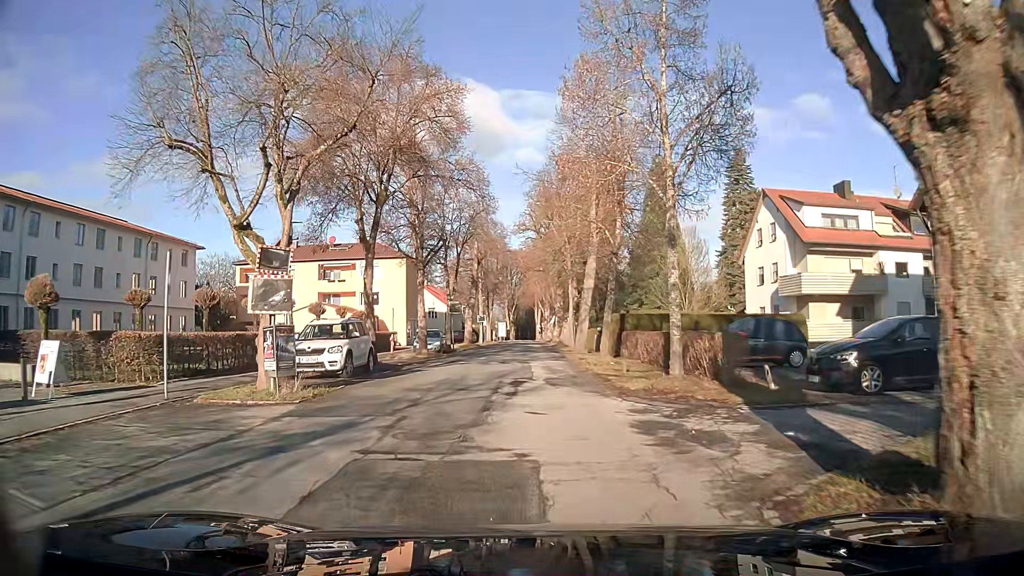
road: secondary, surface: asphalt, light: Day
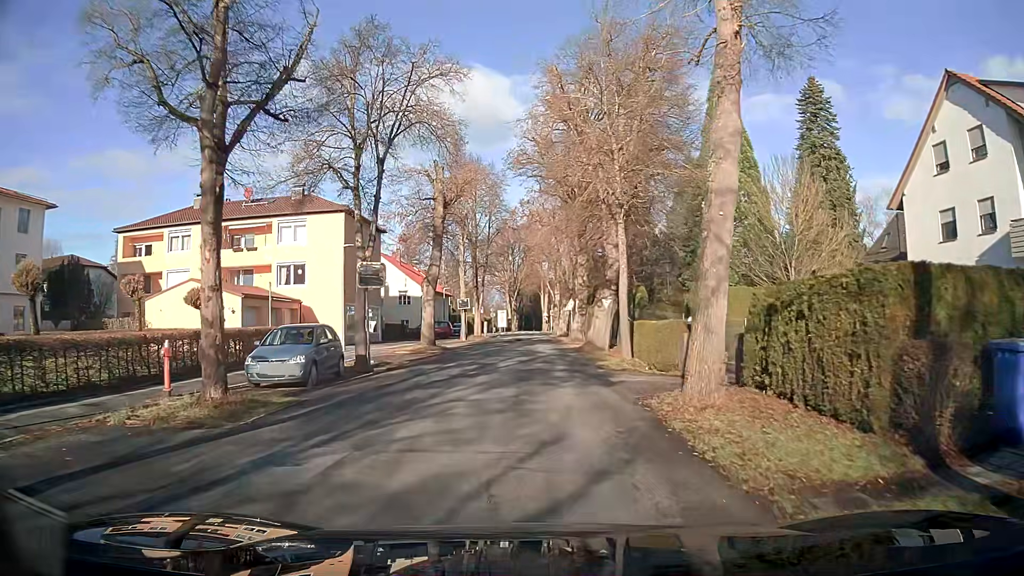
(-0.1, +23.4) m; -1°
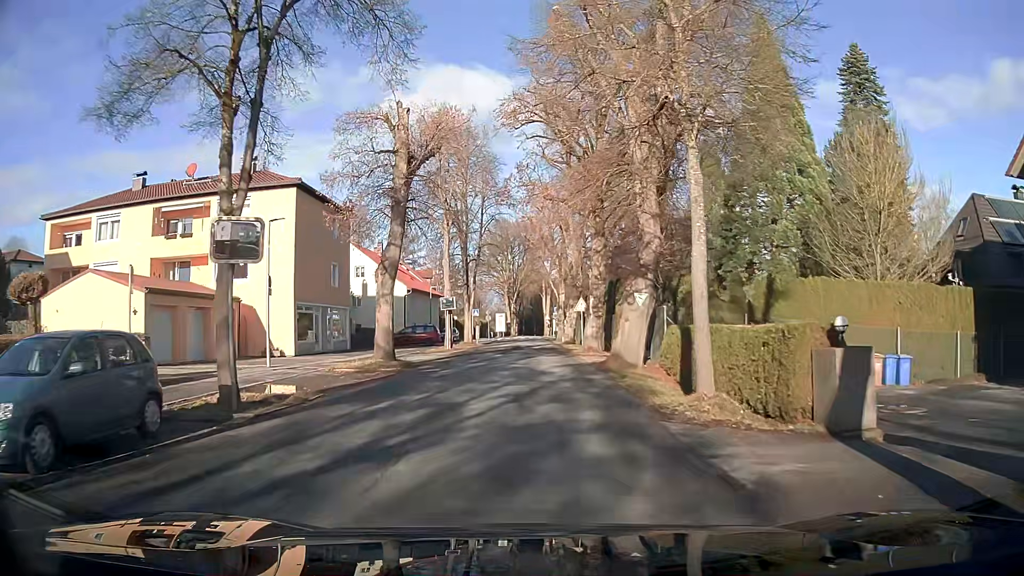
(0.0, +9.4) m; 0°
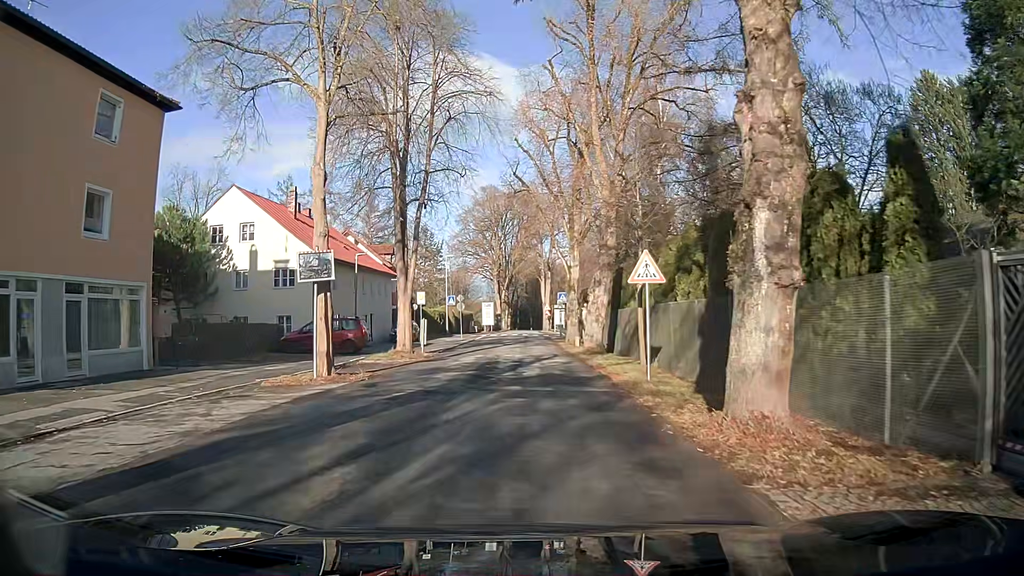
(+0.1, +23.7) m; 0°
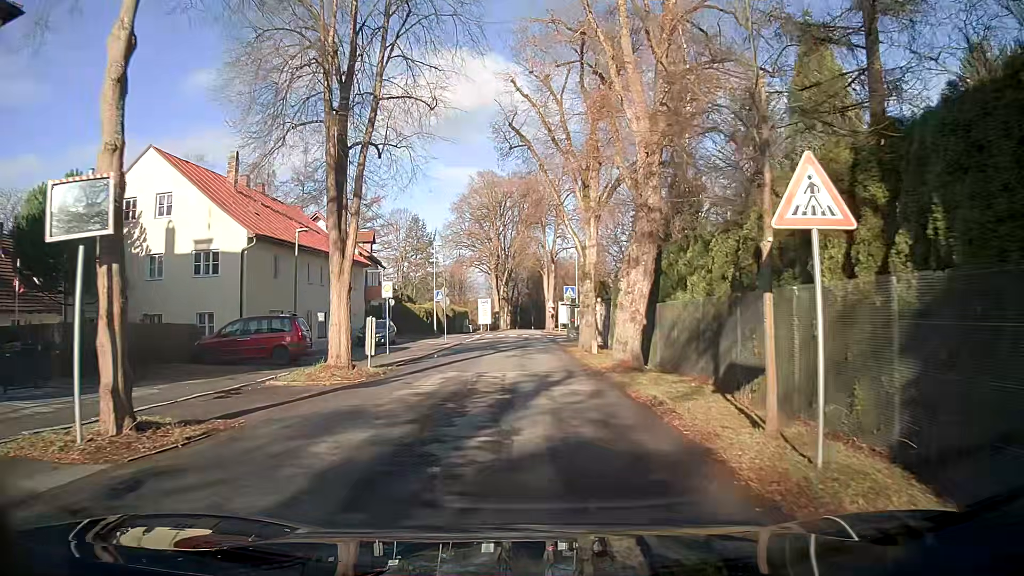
(0.0, +9.4) m; 0°
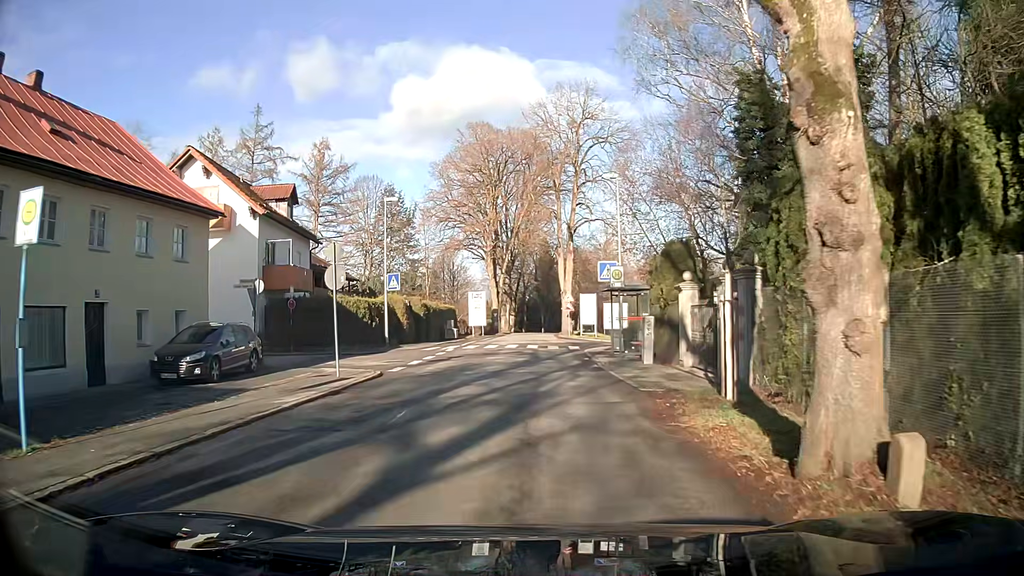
(-0.1, +22.6) m; -1°
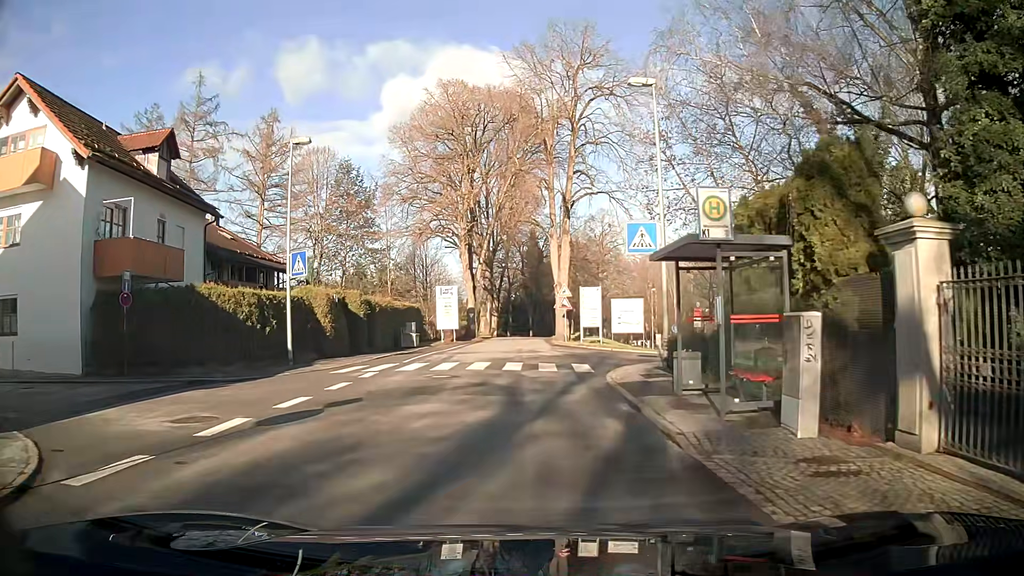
(+0.1, +13.2) m; +1°
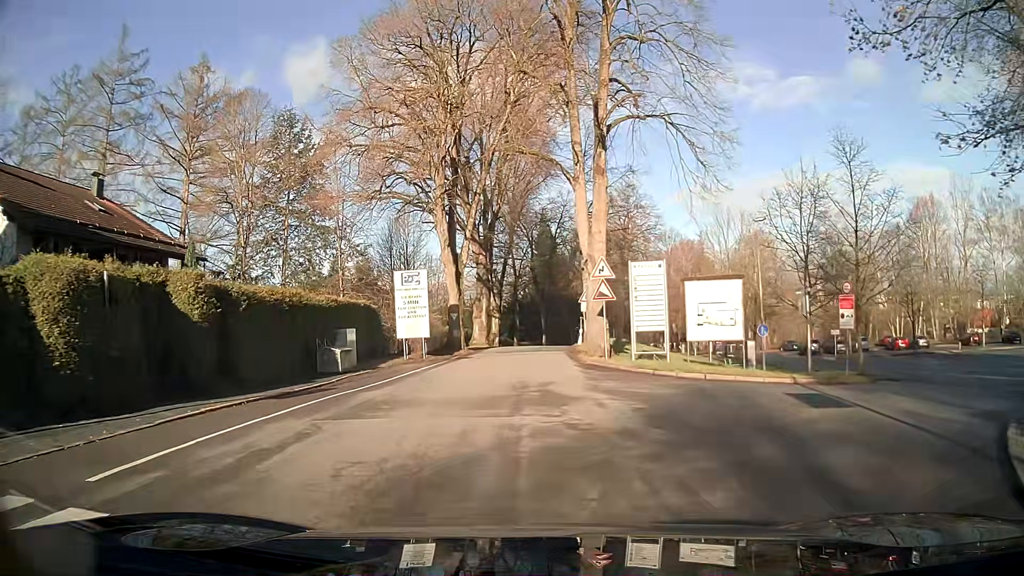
(-0.1, +17.6) m; -1°
(0, +10) (0, +20) (0, +30) (+1, +40) (+1, +50) (+3, +60) (+5, +70) (+8, +79) (+11, +89) (+15, +98) m
